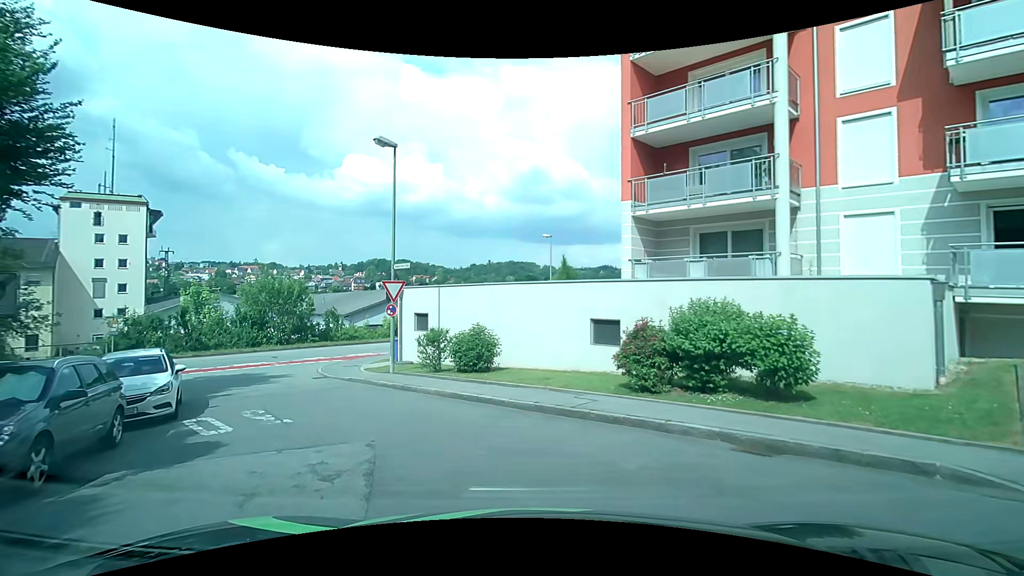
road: residential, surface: asphalt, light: Day
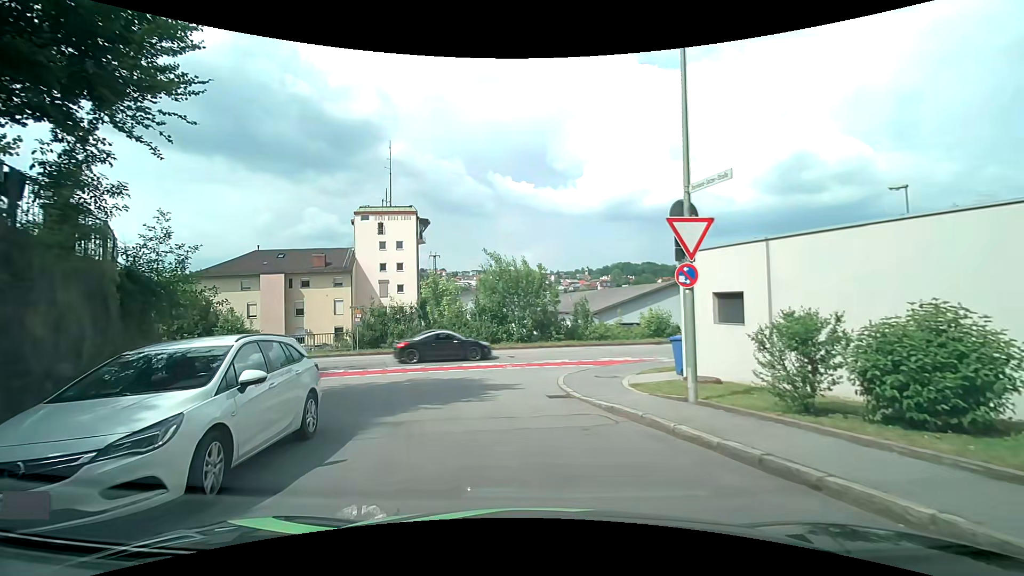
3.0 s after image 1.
(-1.8, +8.3) m; -26°
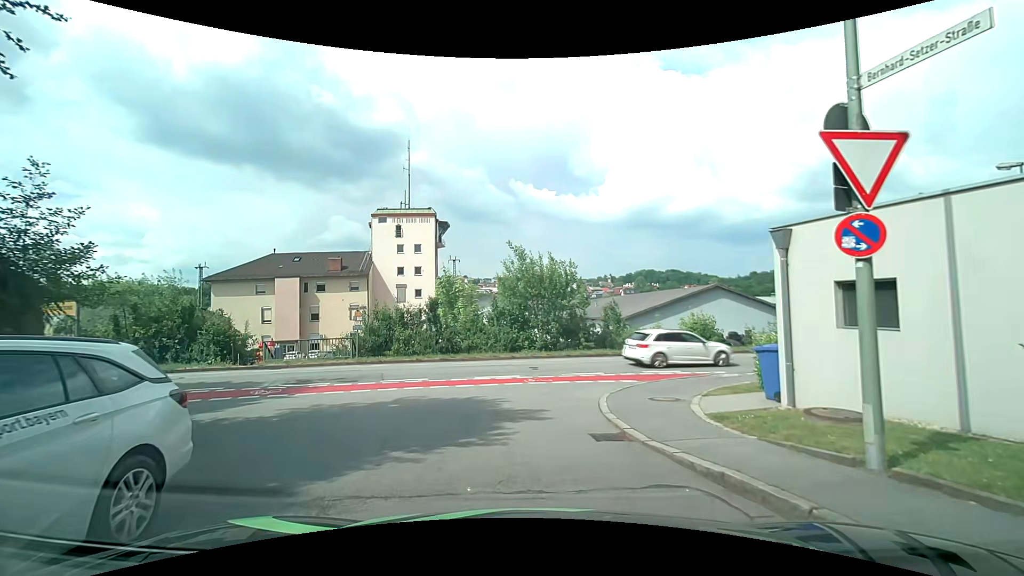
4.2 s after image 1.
(-0.1, +3.6) m; -2°
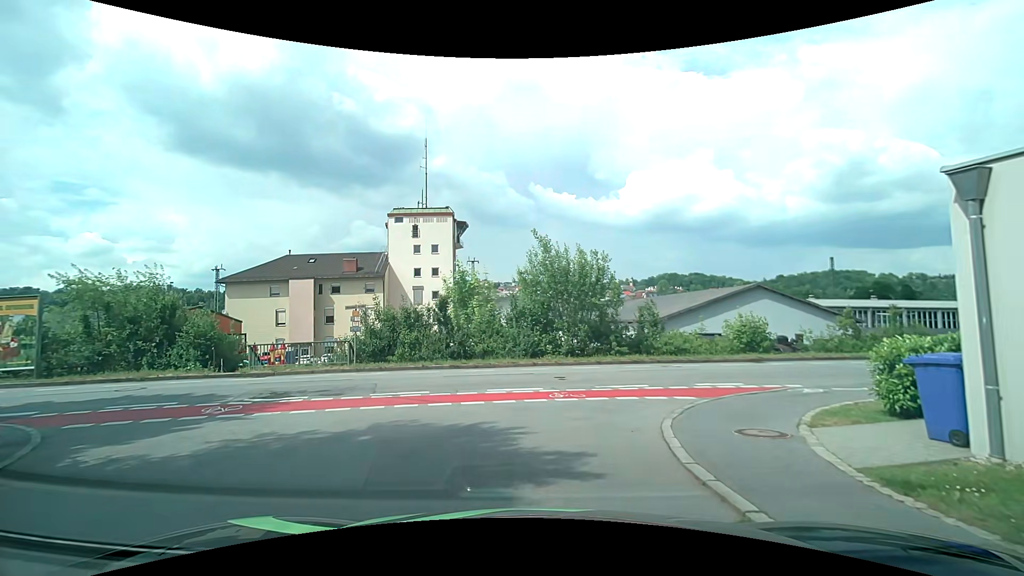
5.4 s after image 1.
(-0.1, +3.2) m; -4°
